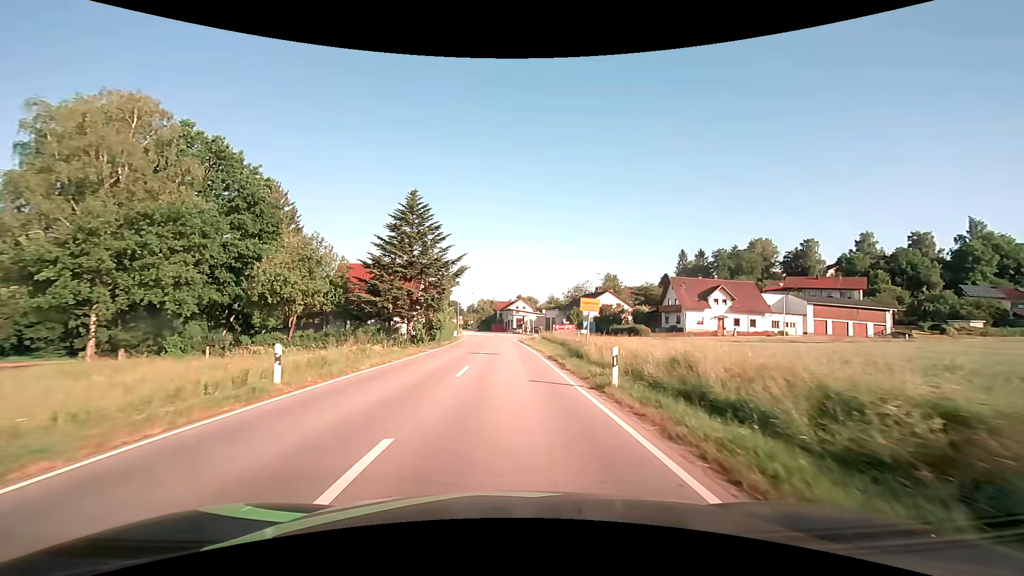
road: secondary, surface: asphalt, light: Day
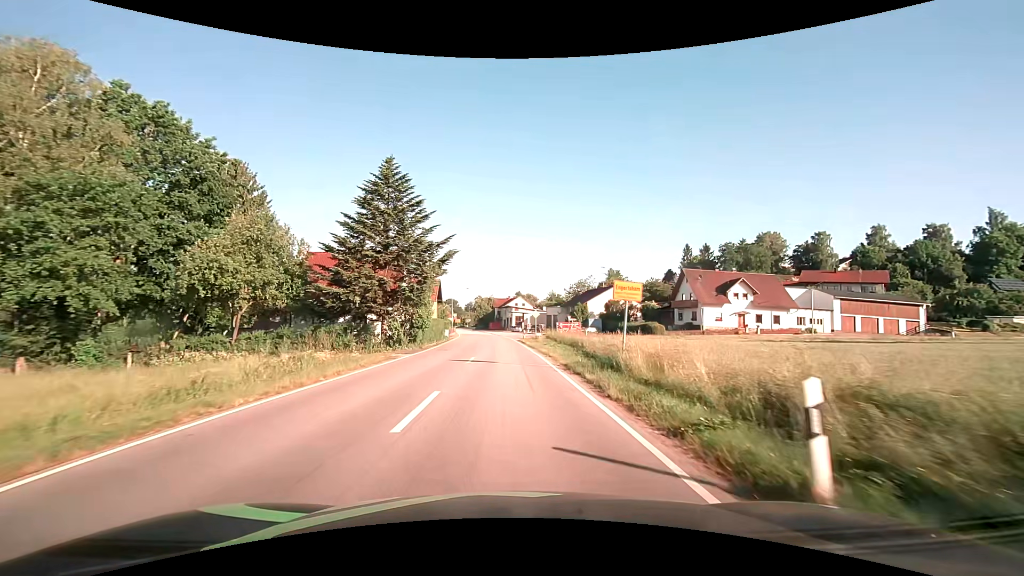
(0.0, +7.7) m; 0°
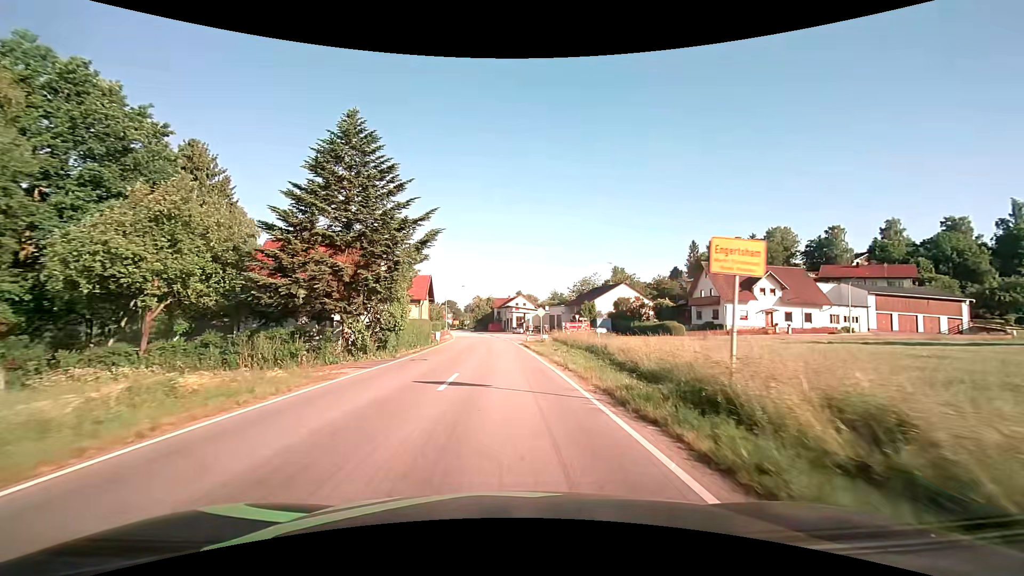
(0.0, +7.7) m; 0°
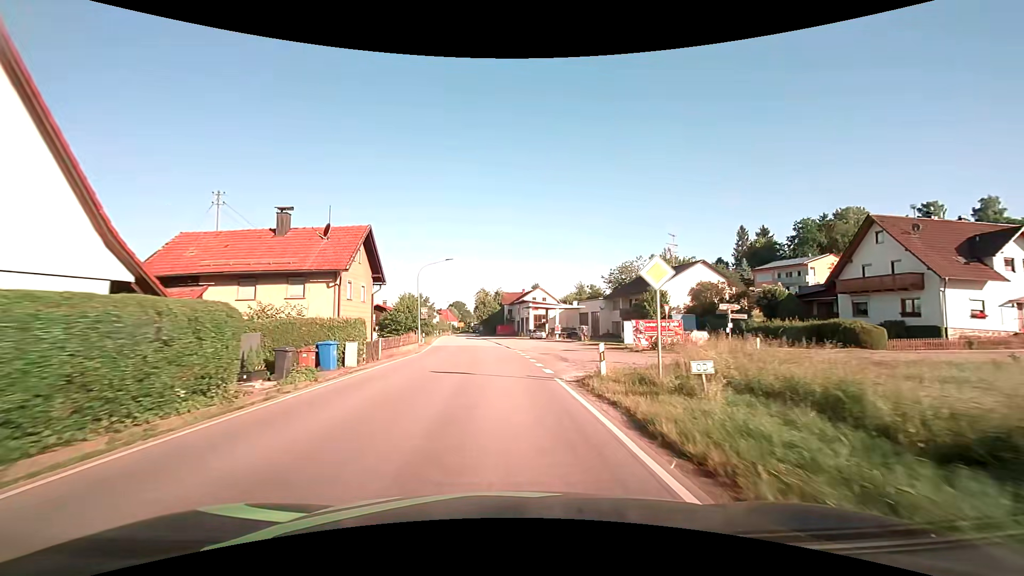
(-0.4, +30.5) m; -1°
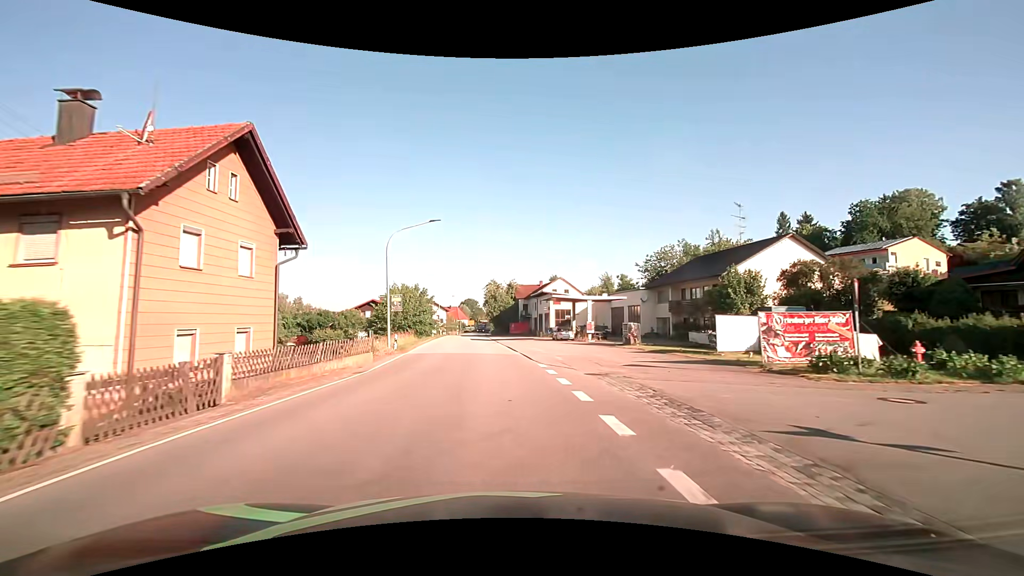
(-0.2, +15.1) m; -2°
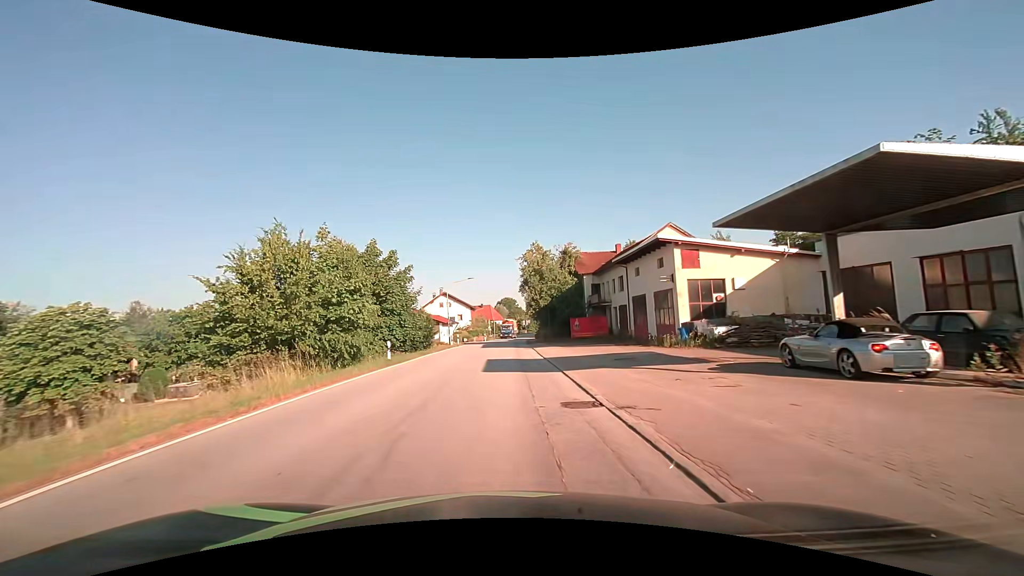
(-1.5, +37.8) m; -4°
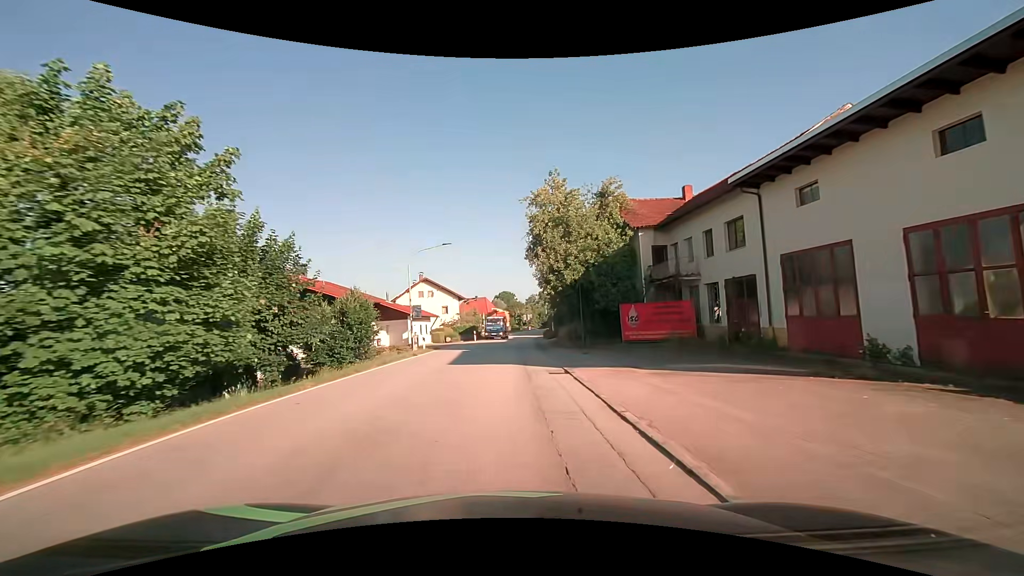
(-0.1, +20.4) m; 0°
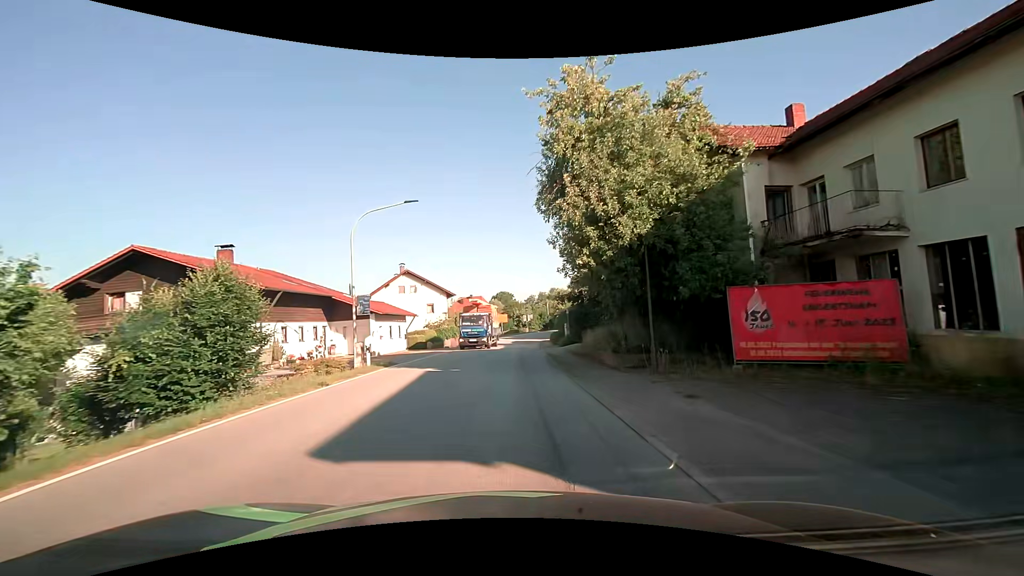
(+0.1, +12.2) m; +1°
(0, +10) (0, +20) (0, +30) (+1, +40) (+1, +50) (+2, +60) (+1, +70) (-3, +79) (-8, +87) (-14, +95) m
